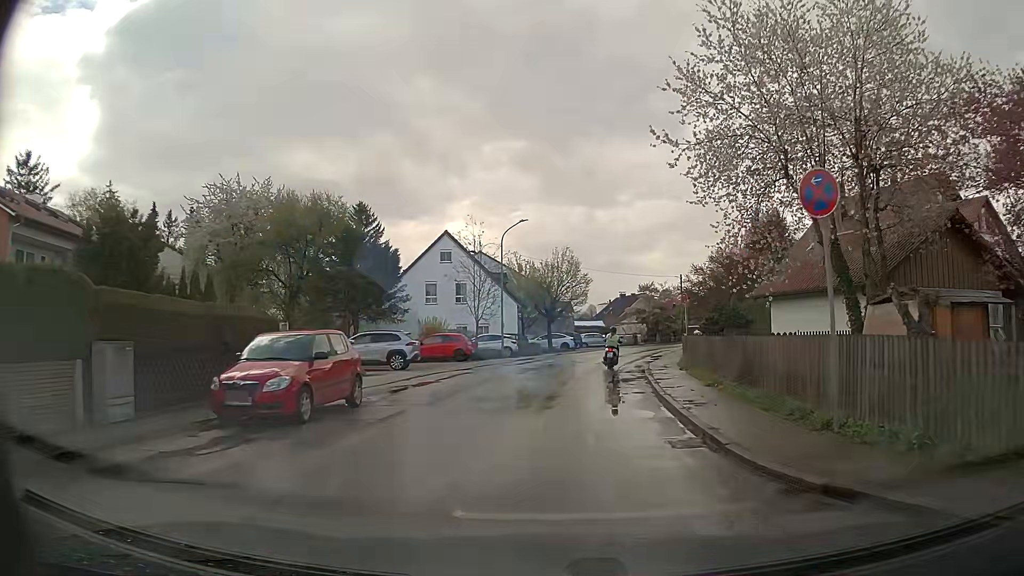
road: residential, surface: asphalt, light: Day
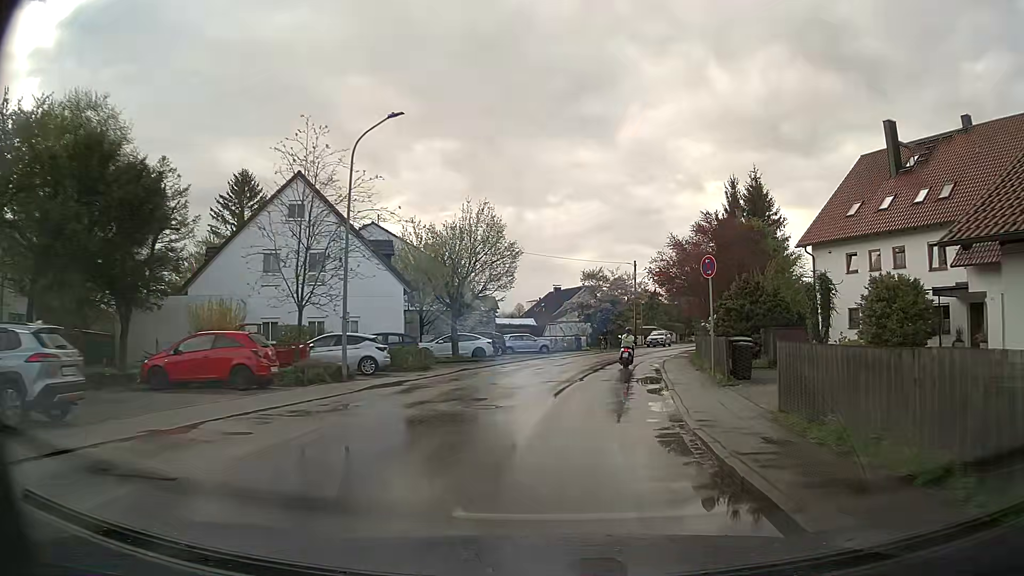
(+0.9, +18.8) m; +6°
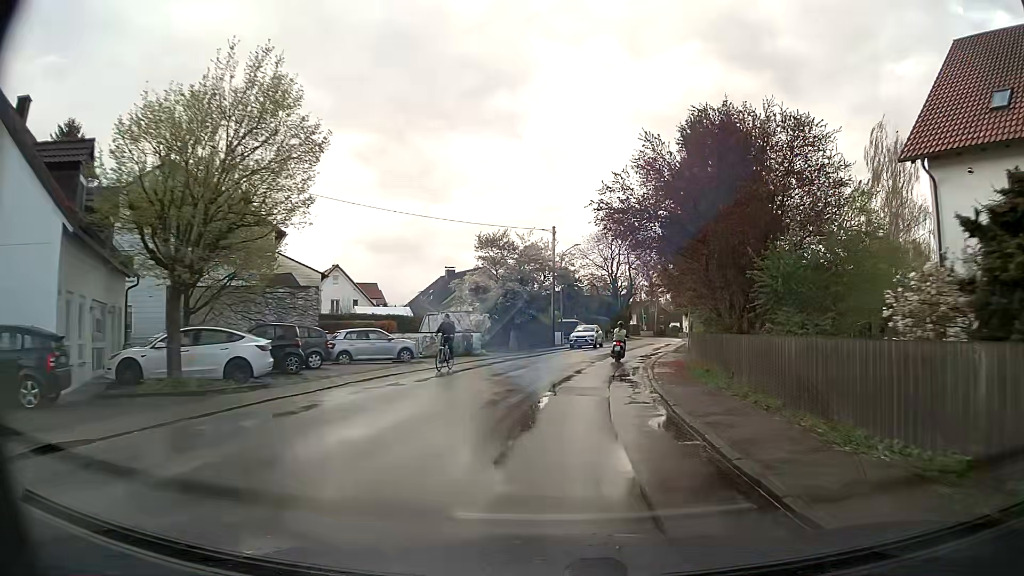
(+1.3, +19.8) m; +8°
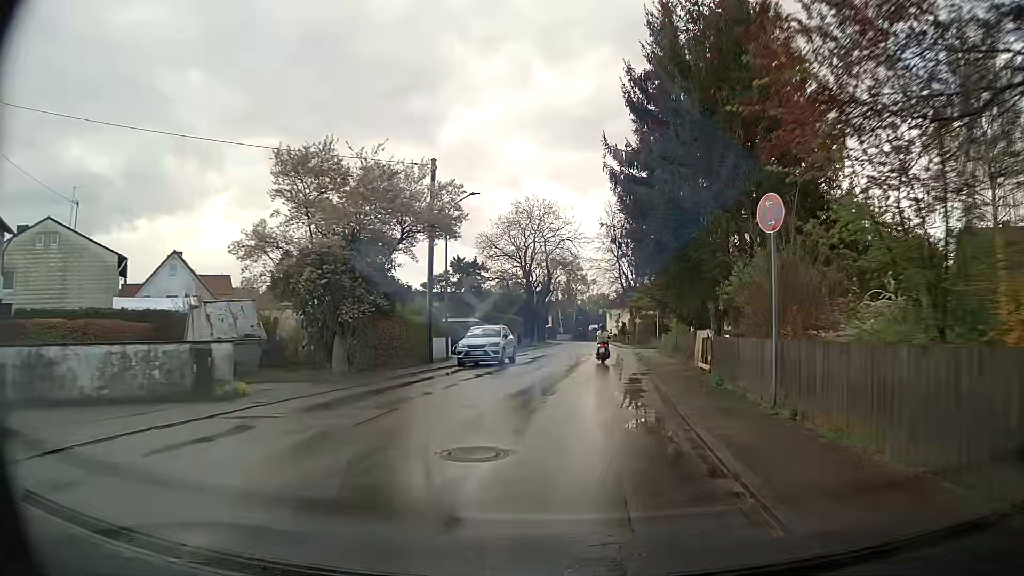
(+1.3, +20.0) m; +7°
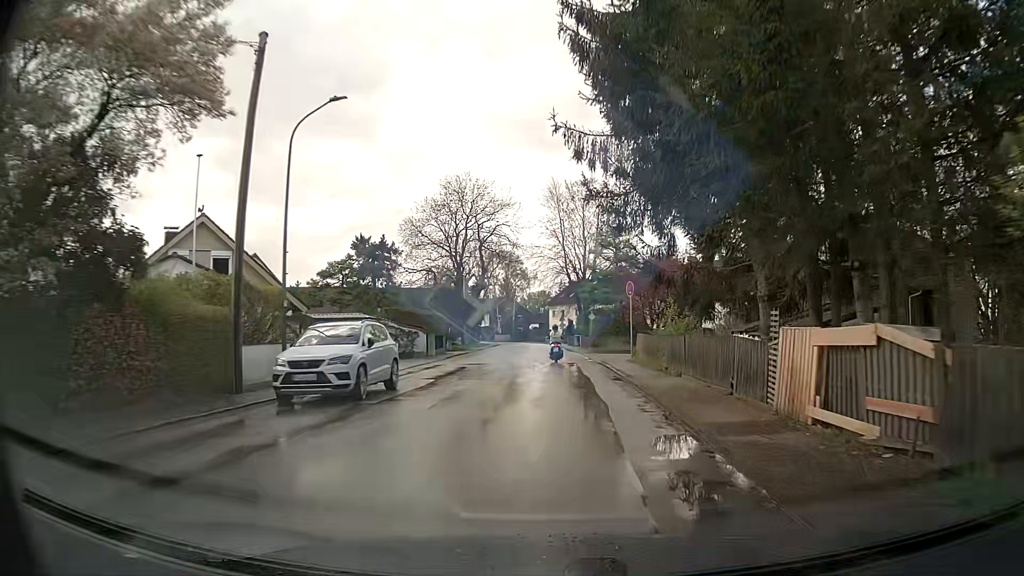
(+0.6, +13.2) m; +5°
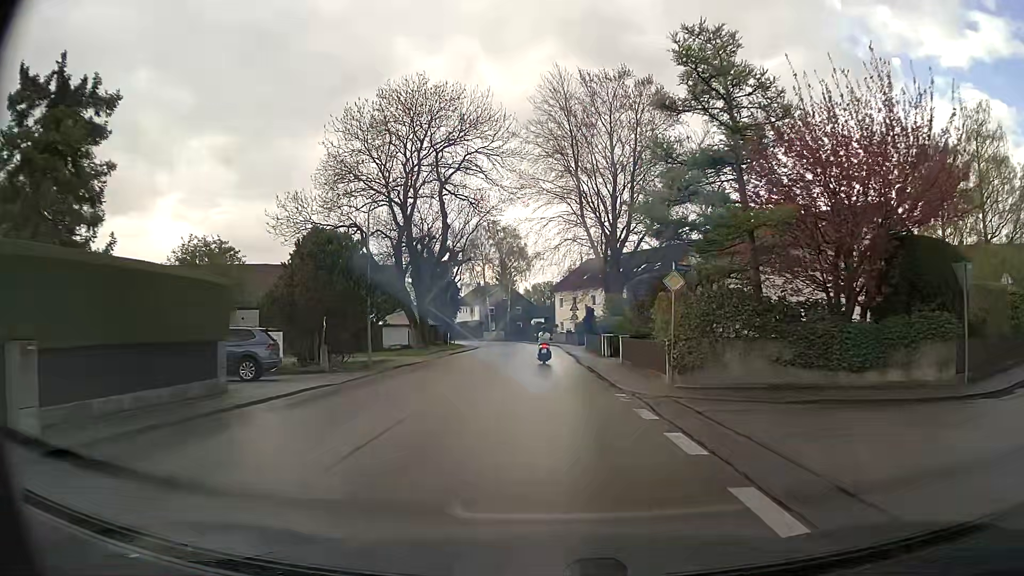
(+0.4, +32.4) m; -1°
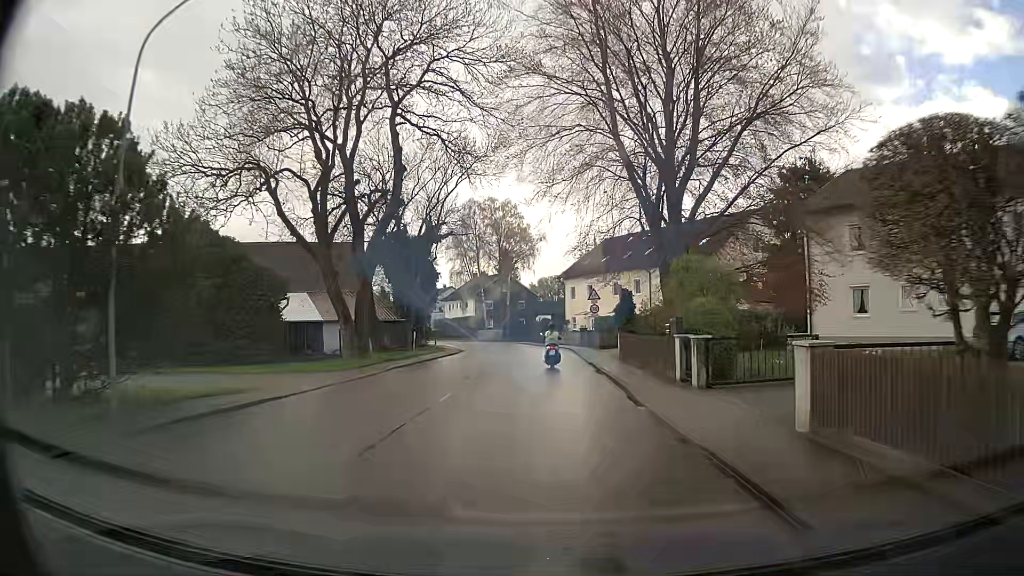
(0.0, +18.0) m; -1°
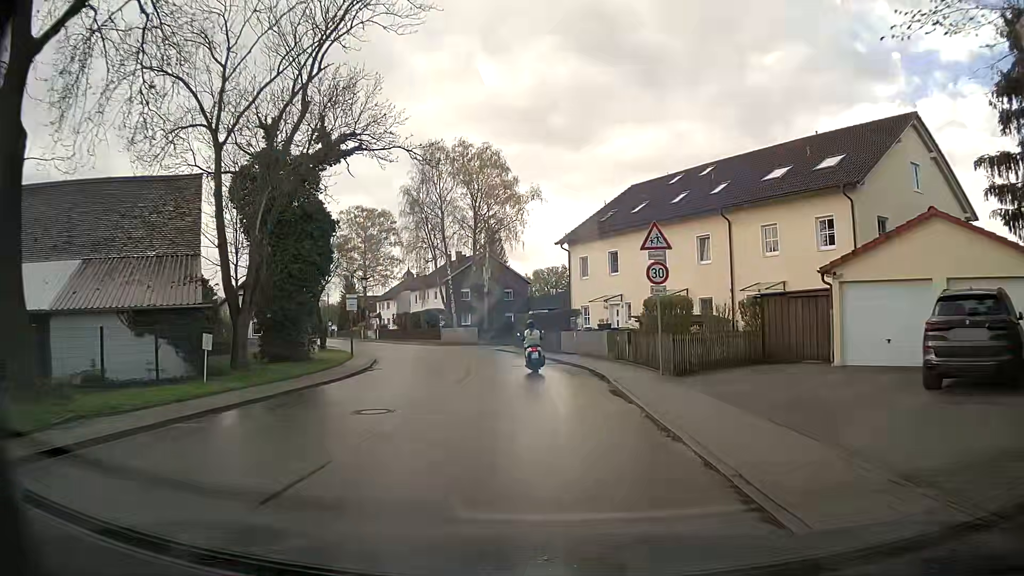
(+0.5, +25.7) m; +2°
